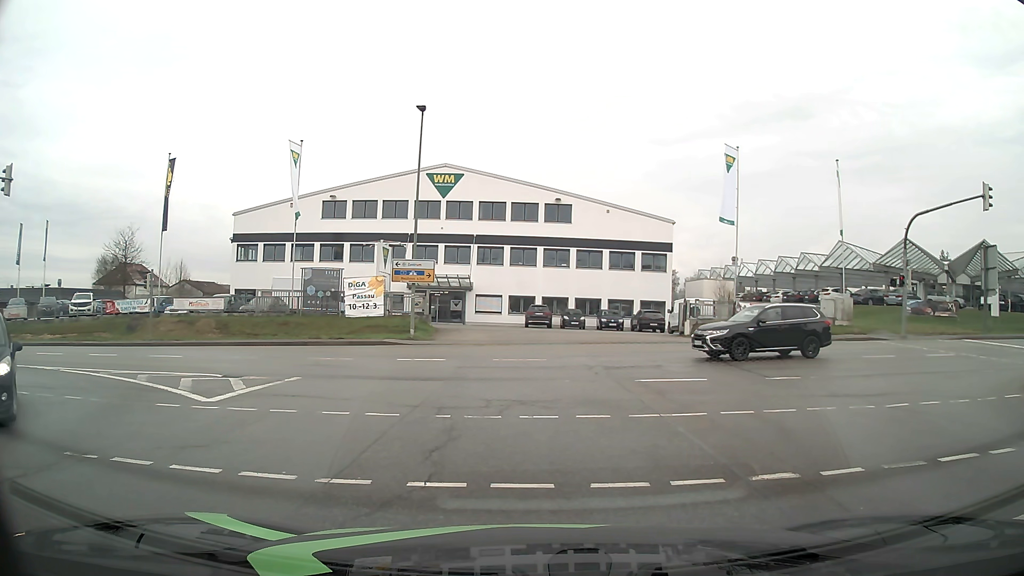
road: secondary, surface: asphalt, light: Day
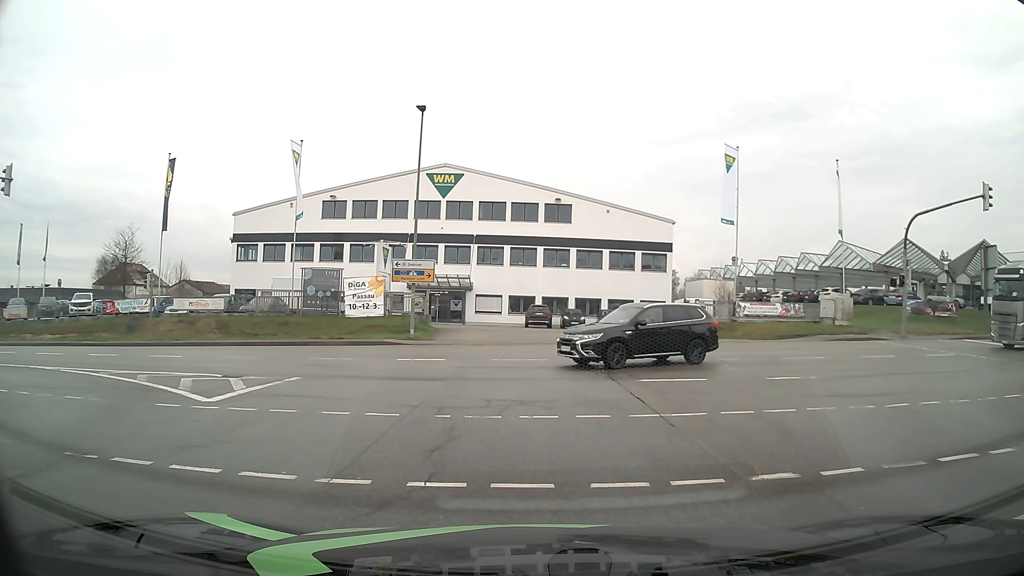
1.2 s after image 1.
(0.0, 0.0) m; 0°
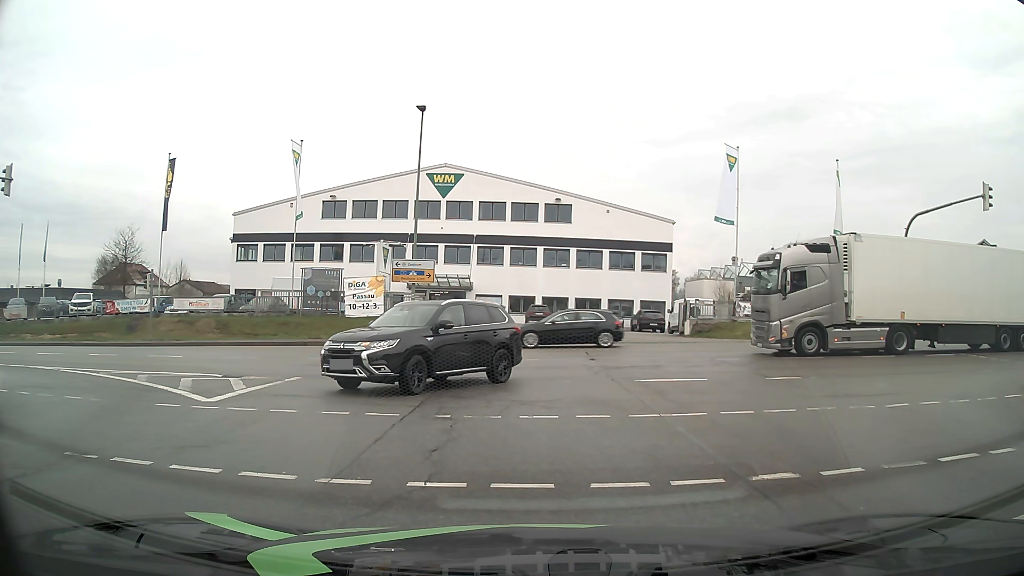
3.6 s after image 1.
(0.0, 0.0) m; 0°
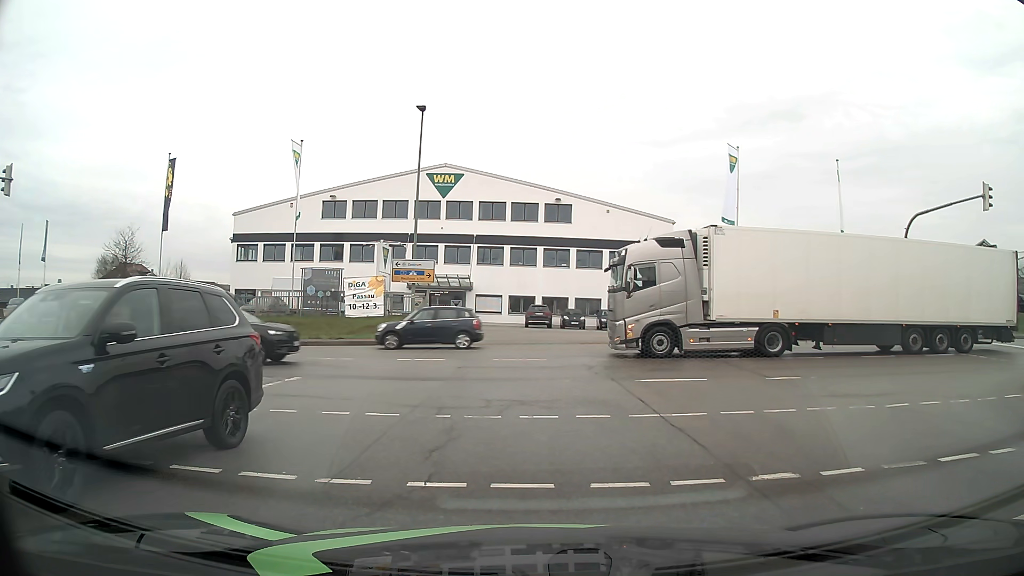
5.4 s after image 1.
(0.0, 0.0) m; 0°
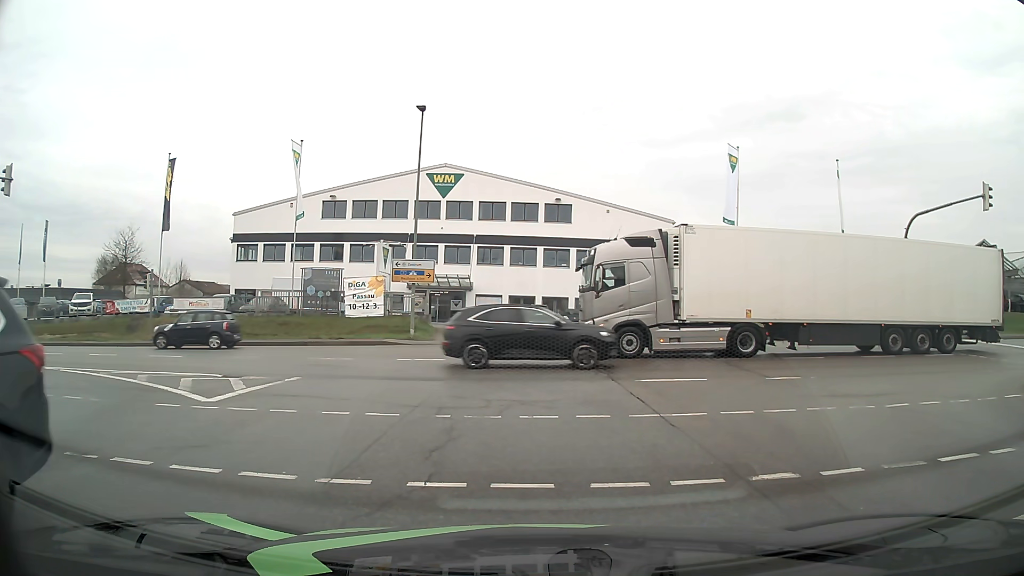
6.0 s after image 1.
(0.0, 0.0) m; 0°
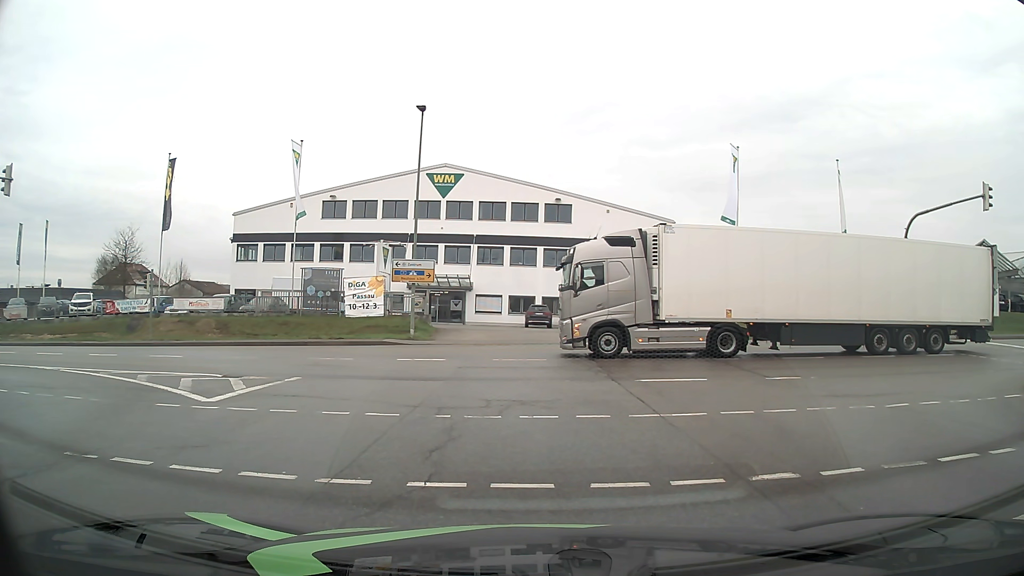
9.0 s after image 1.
(0.0, 0.0) m; 0°
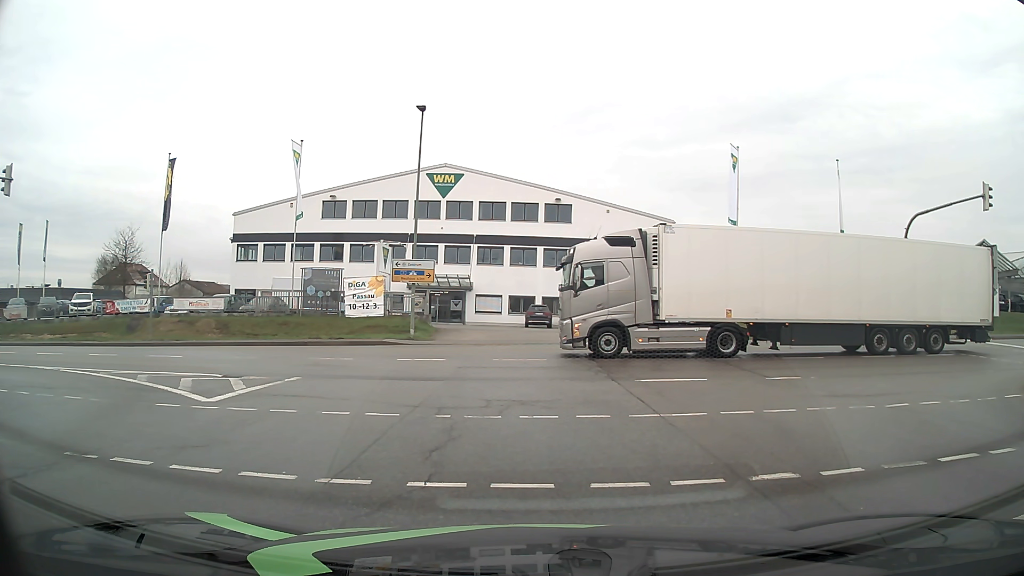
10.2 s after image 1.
(0.0, 0.0) m; 0°
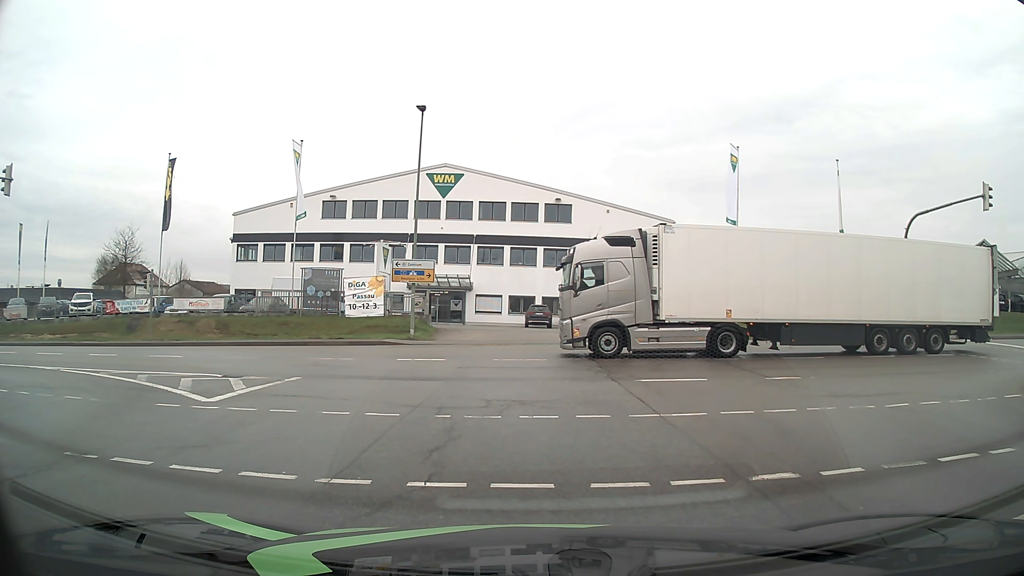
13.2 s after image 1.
(0.0, 0.0) m; 0°
(-1, +10) (-5, +19) (-14, +23) (-24, +25) (-34, +25) (-44, +24) (-54, +24) (-64, +24) (-74, +24) (-84, +23) m
